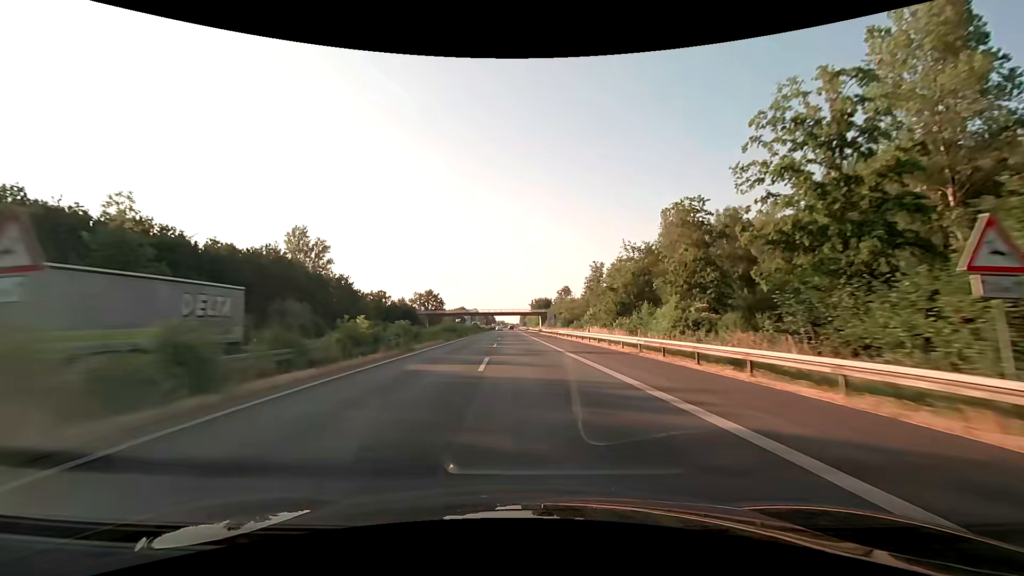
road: motorway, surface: asphalt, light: Day
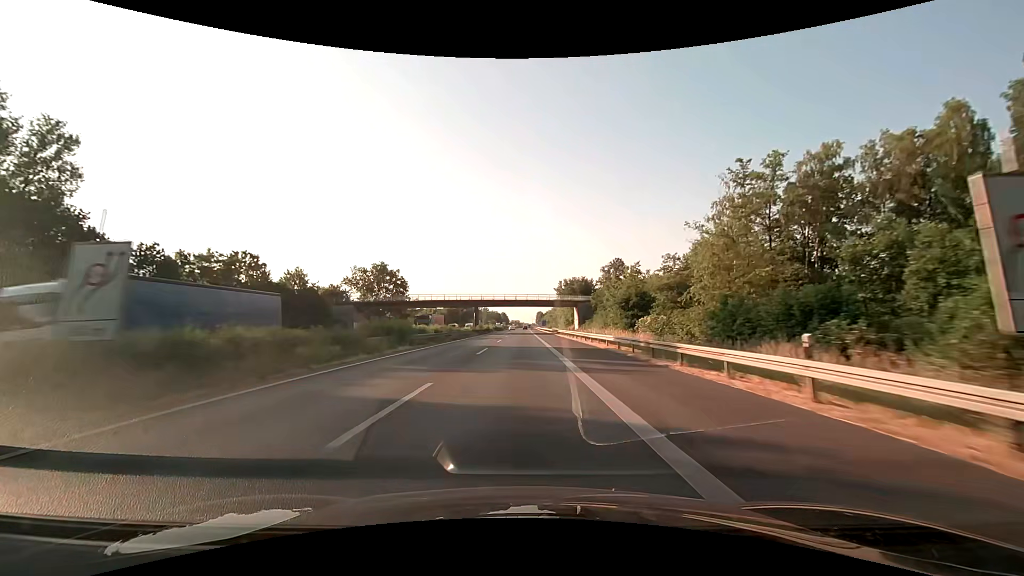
(-1.3, +80.9) m; -2°
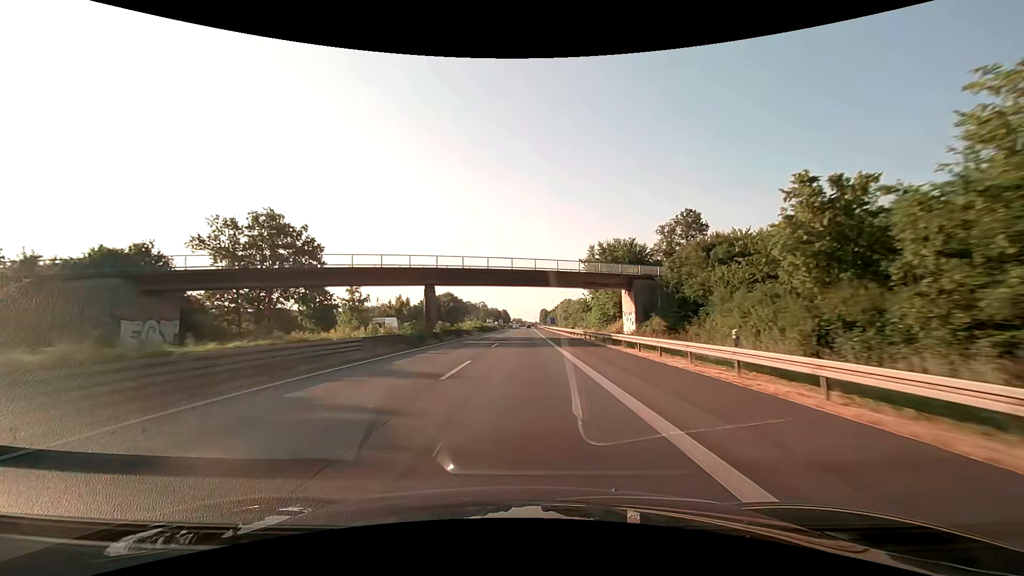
(-0.1, +48.2) m; 0°
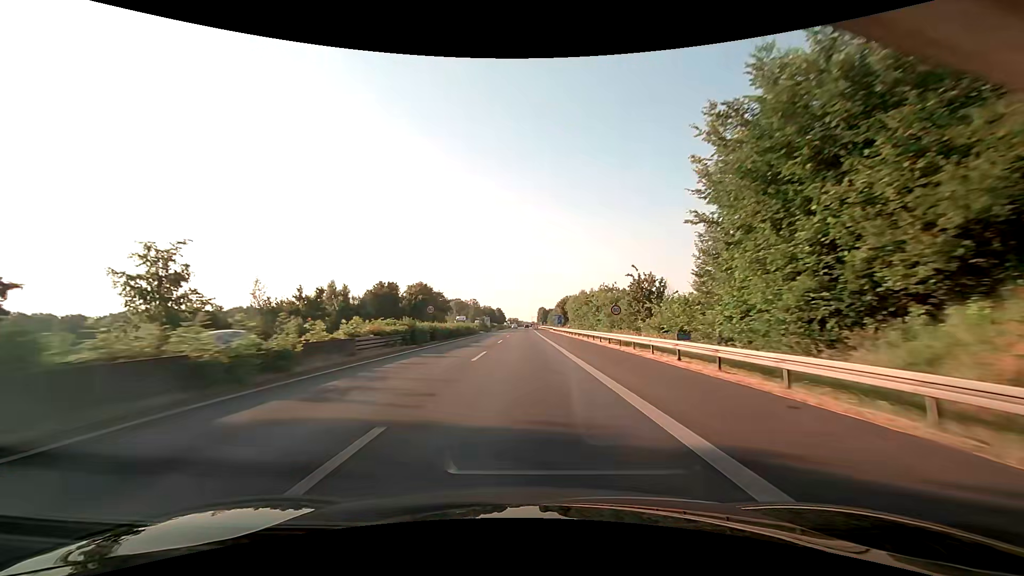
(+0.1, +46.4) m; 0°
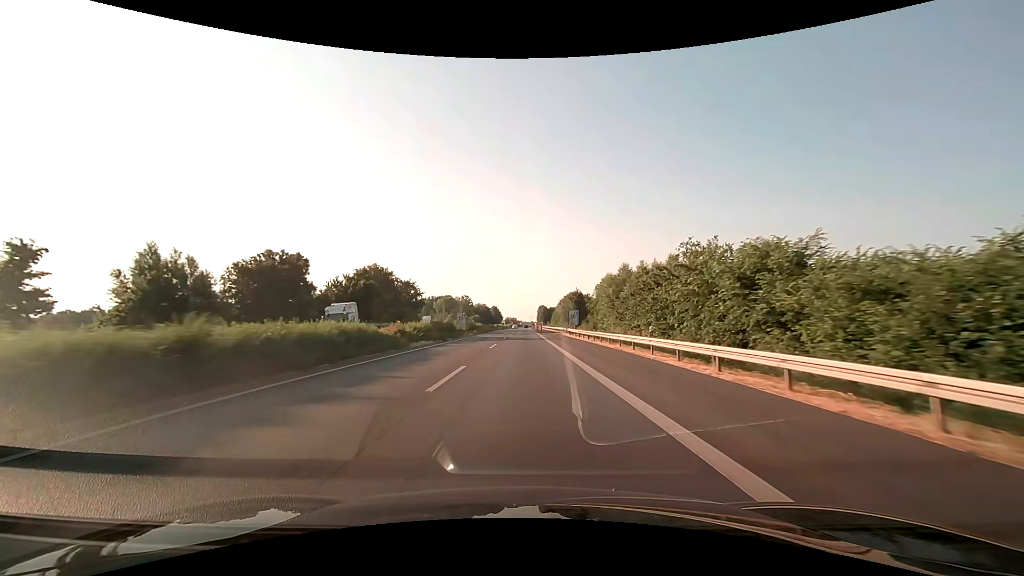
(+0.3, +44.1) m; 0°
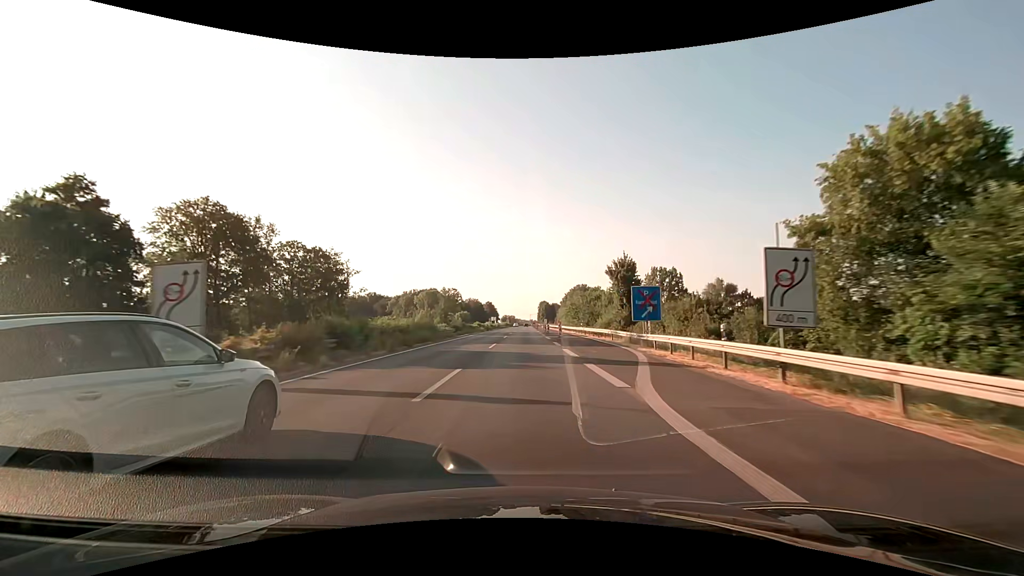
(+0.2, +55.0) m; 0°
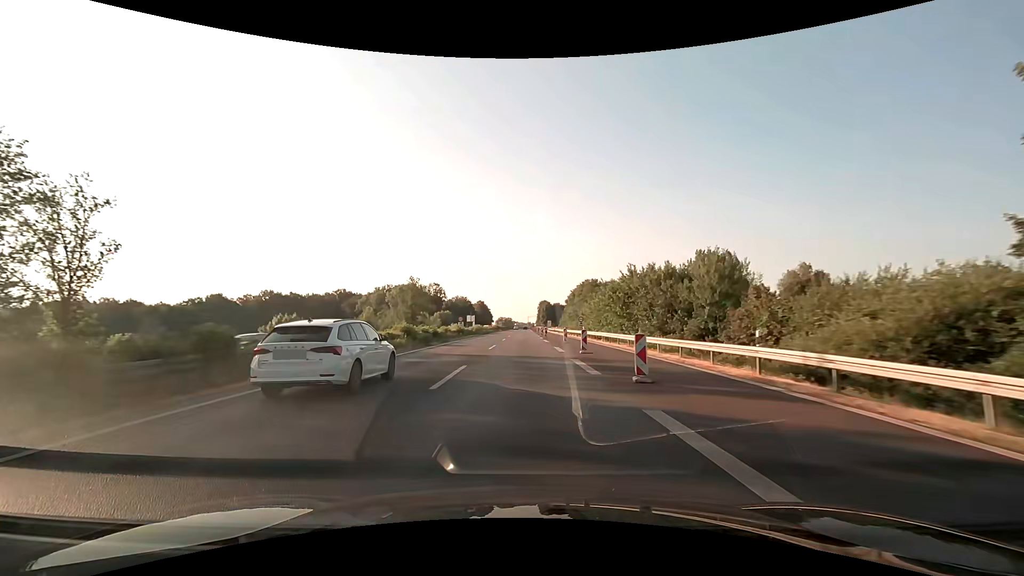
(+0.2, +52.1) m; 0°
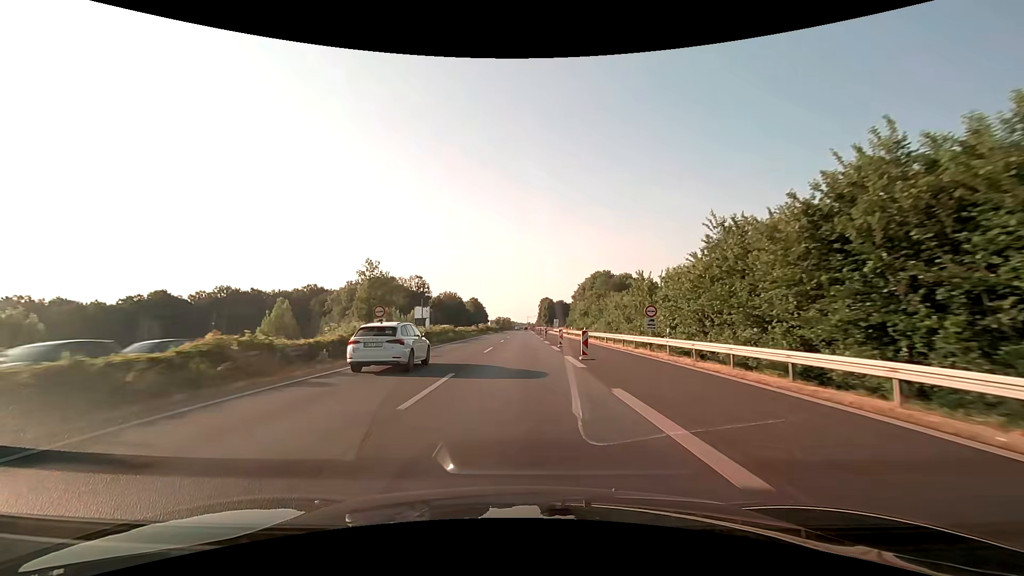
(+0.1, +38.2) m; 0°
(0, +10) (0, +20) (0, +30) (0, +40) (0, +50) (0, +60) (0, +70) (0, +80) (0, +90) (0, +100) m
